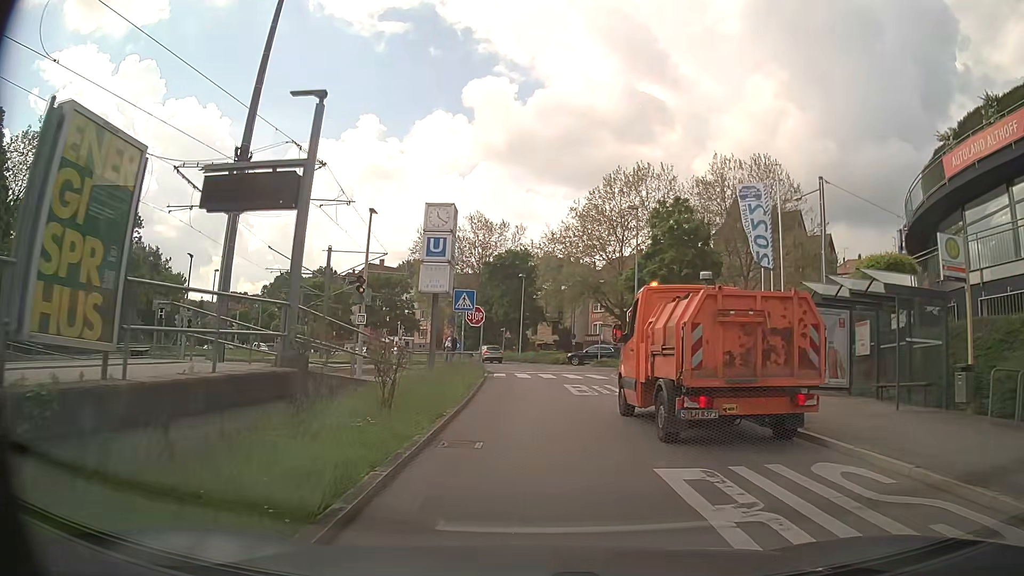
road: secondary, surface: asphalt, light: Day
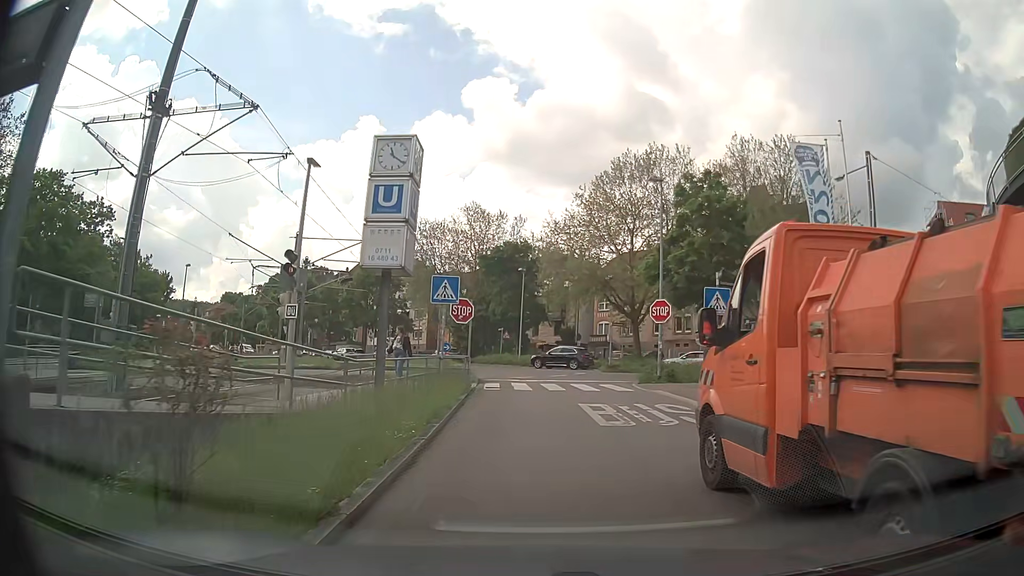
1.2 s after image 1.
(0.0, +6.0) m; 0°
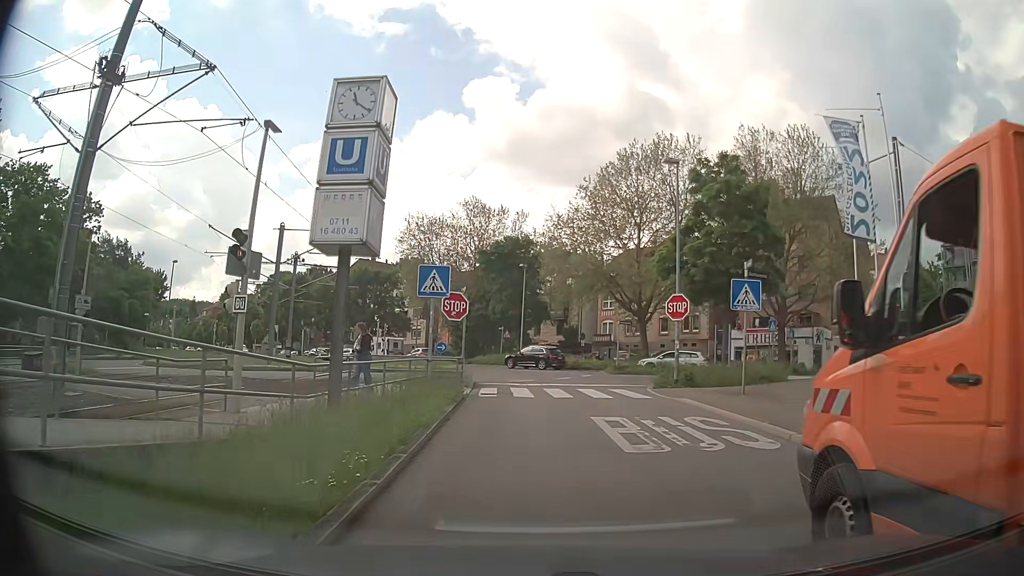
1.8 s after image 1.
(0.0, +2.7) m; 0°
